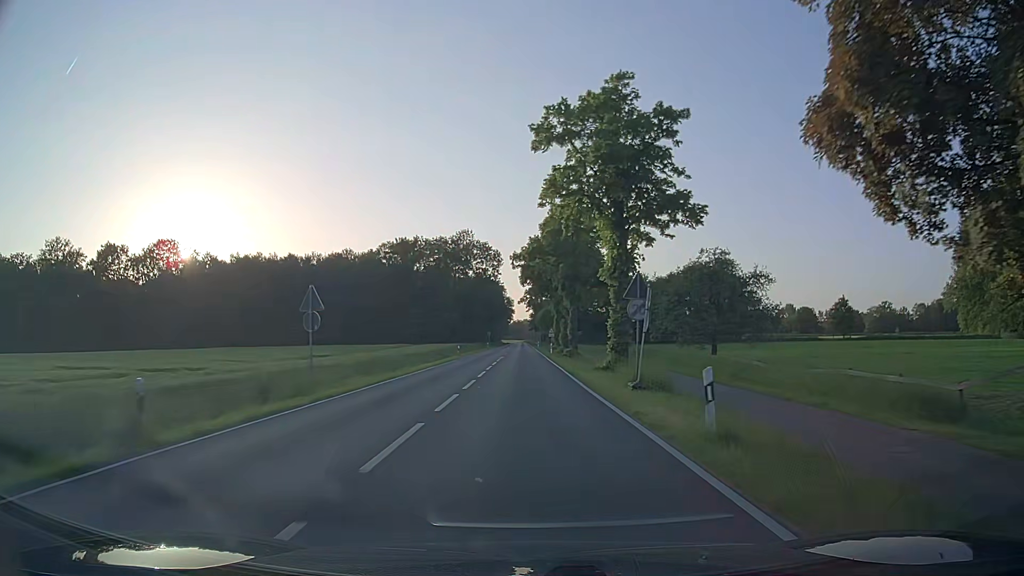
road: secondary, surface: asphalt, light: Day
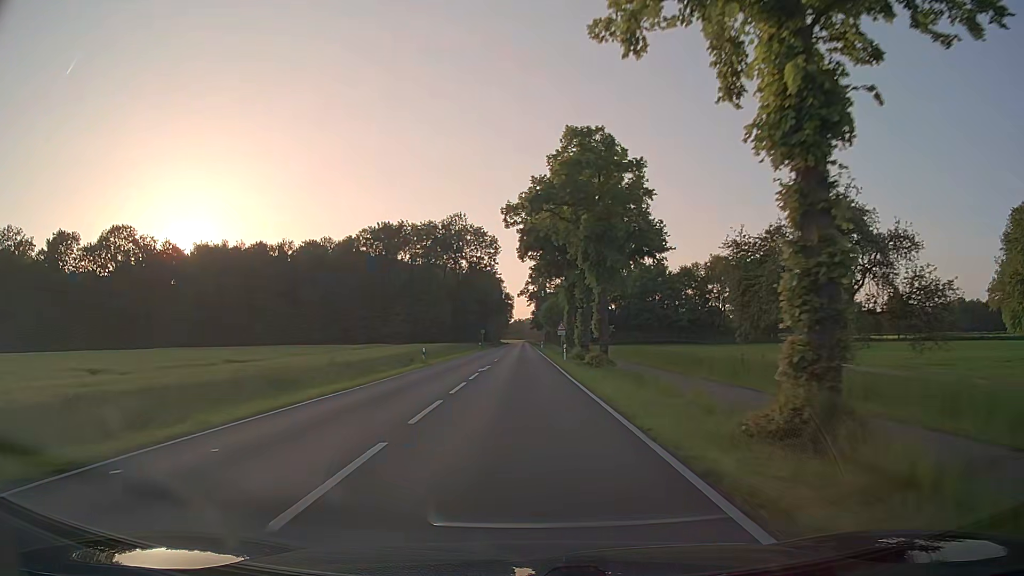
(+0.1, +20.3) m; 0°
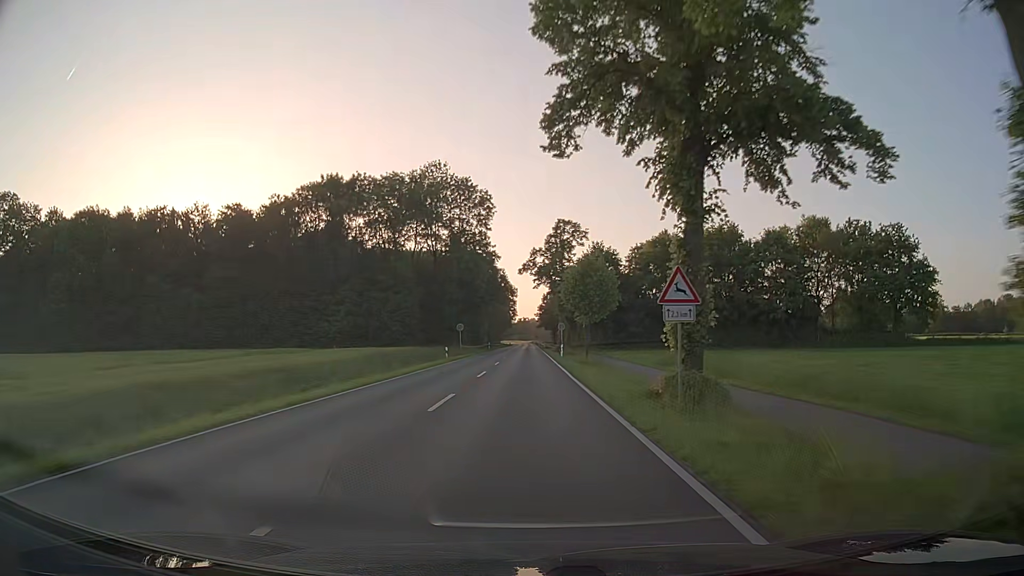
(-0.4, +41.0) m; -1°
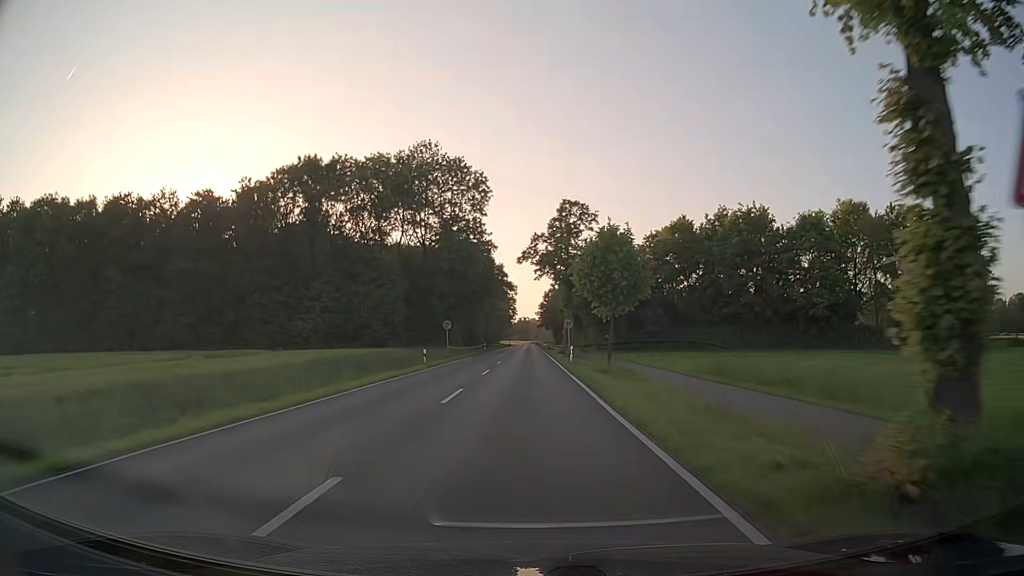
(0.0, +10.3) m; 0°
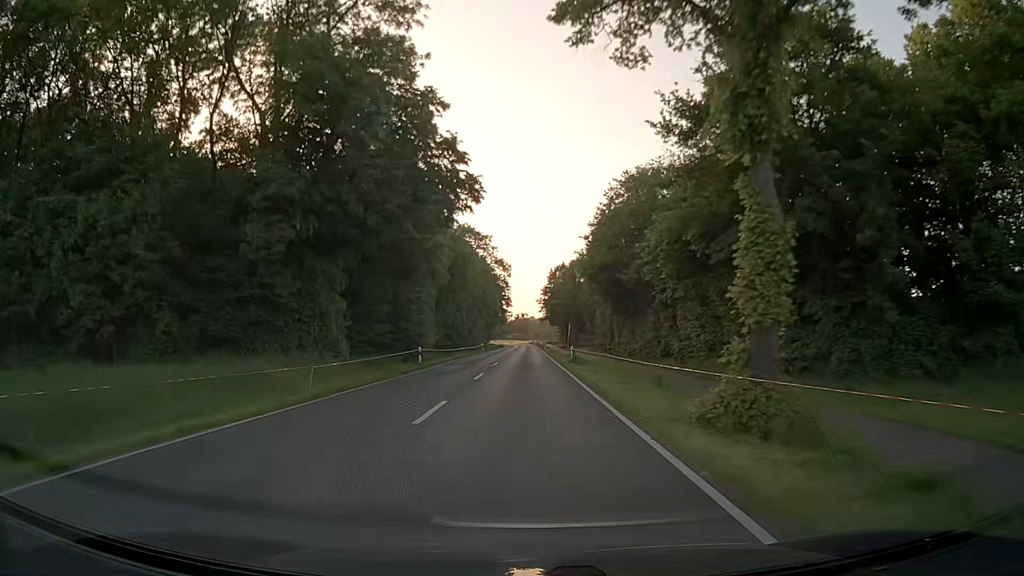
(-0.2, +51.8) m; 0°
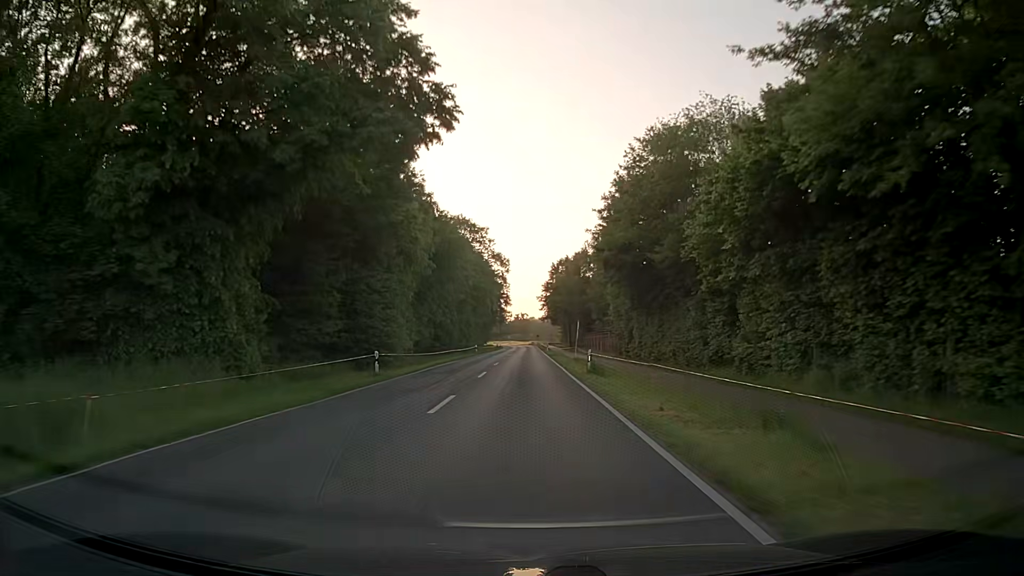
(0.0, +10.4) m; 0°
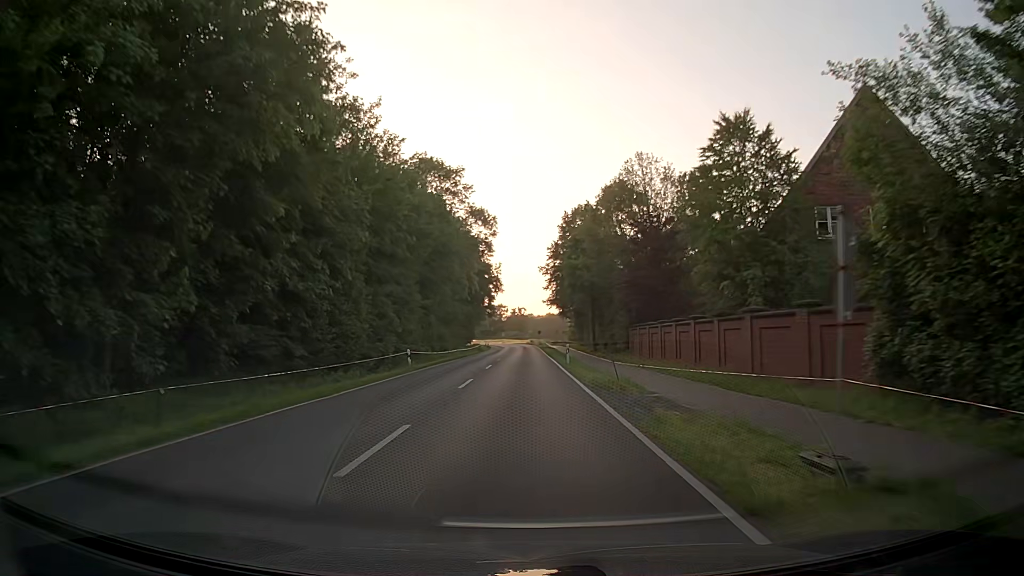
(0.0, +42.0) m; 0°
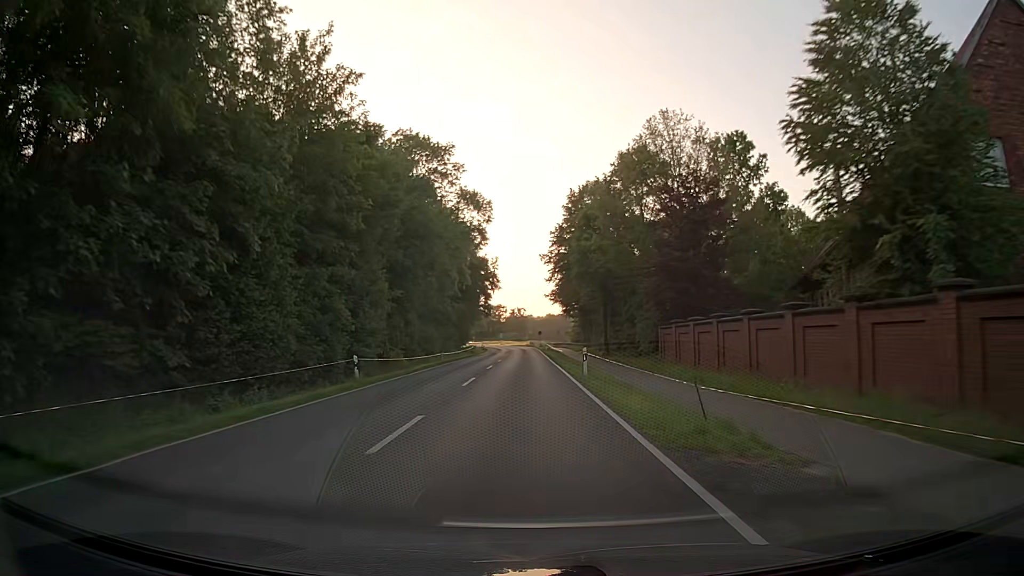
(0.0, +10.5) m; 0°
